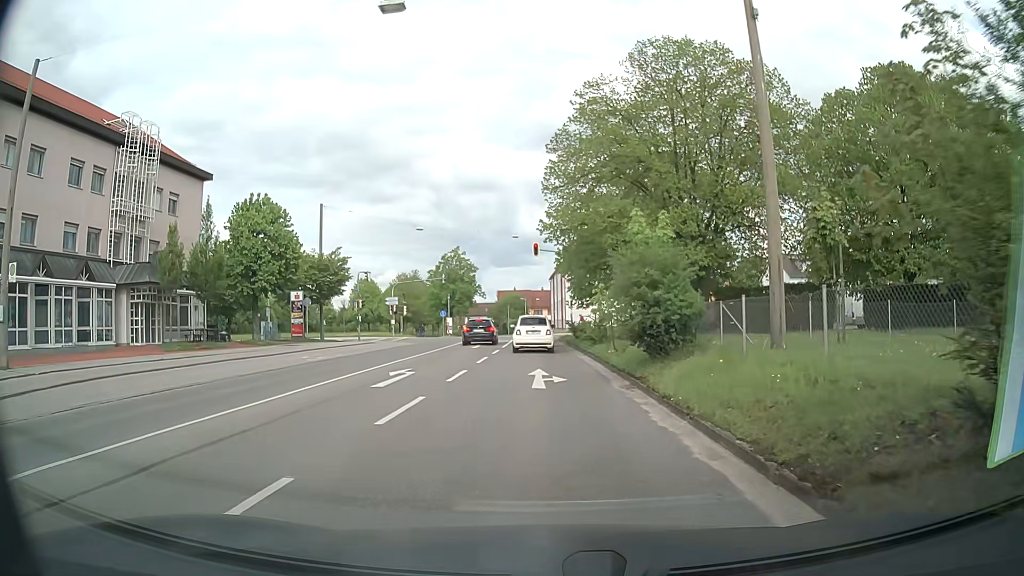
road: tertiary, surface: asphalt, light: Day
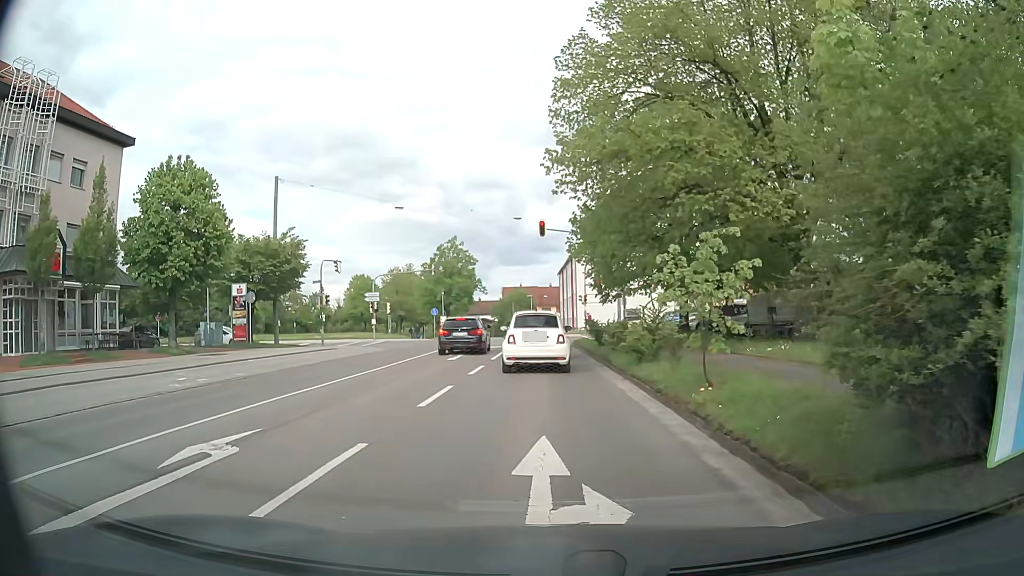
(0.0, +10.2) m; -1°
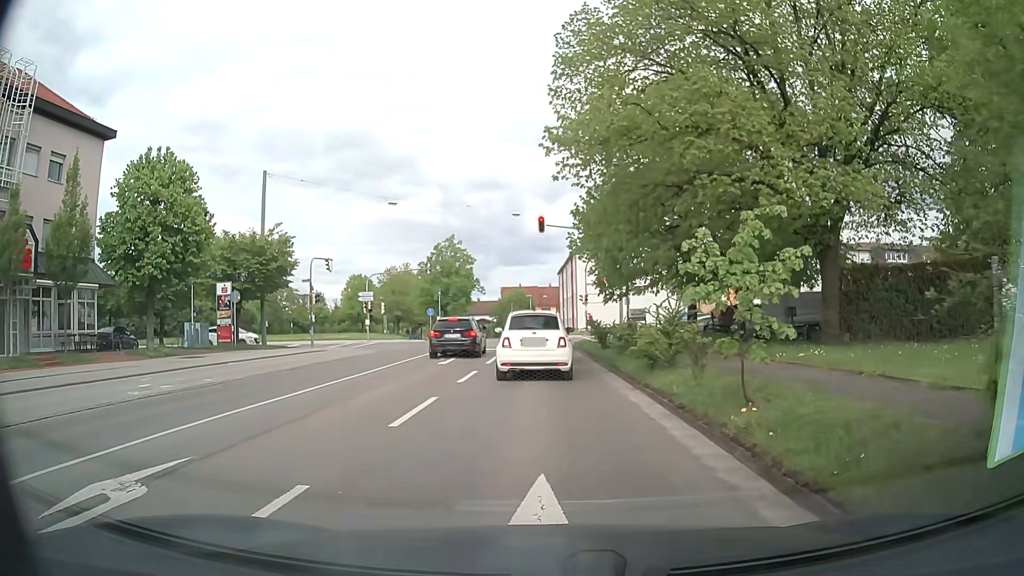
(0.0, +1.8) m; +1°
